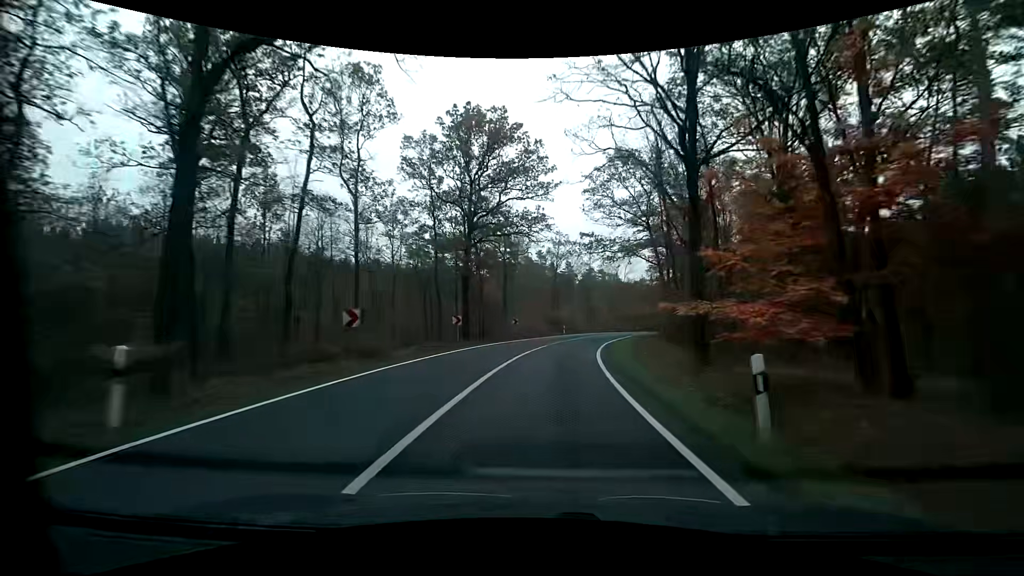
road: primary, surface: asphalt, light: Day
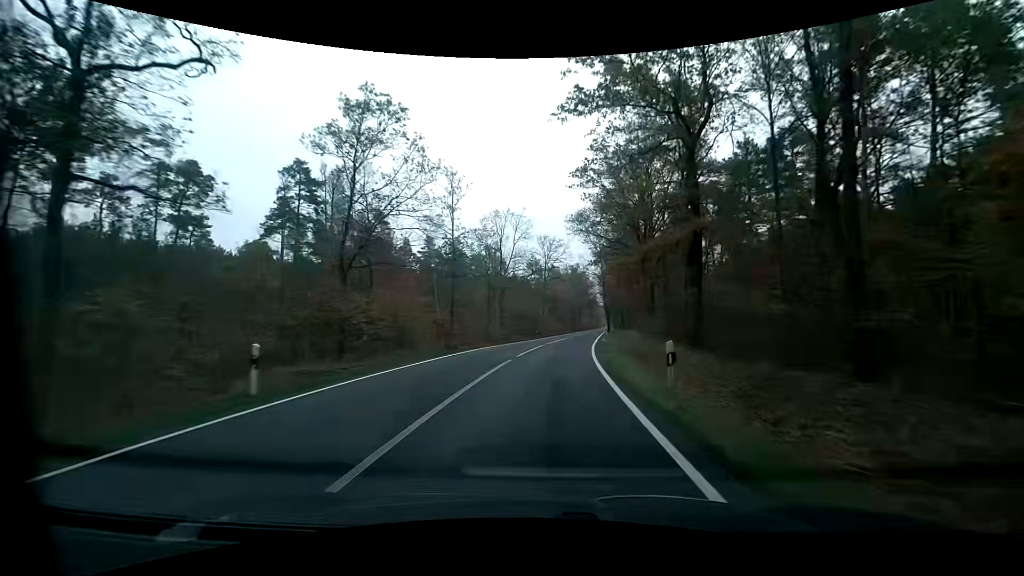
(+5.7, +46.5) m; +14°
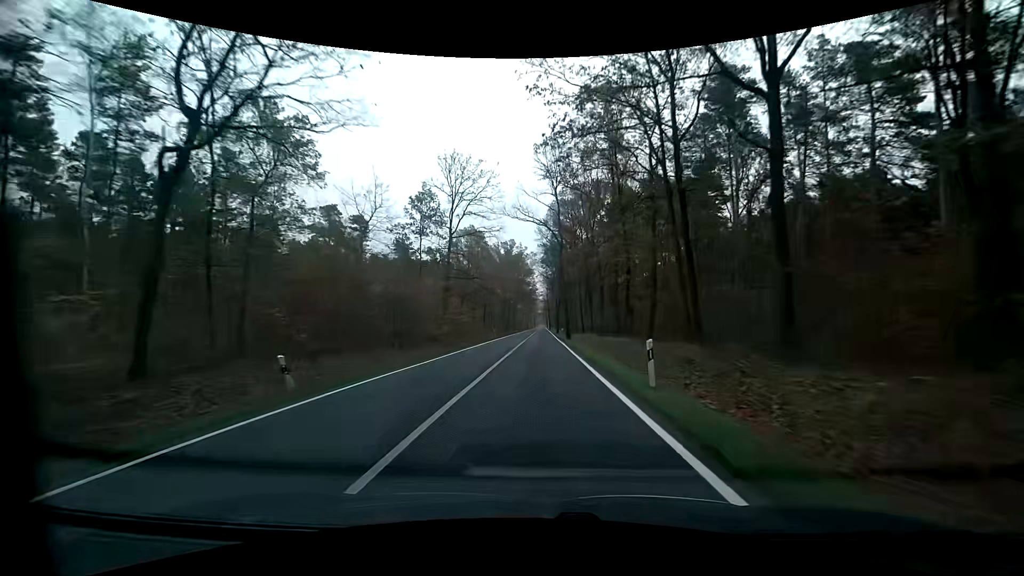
(+3.8, +49.2) m; +7°
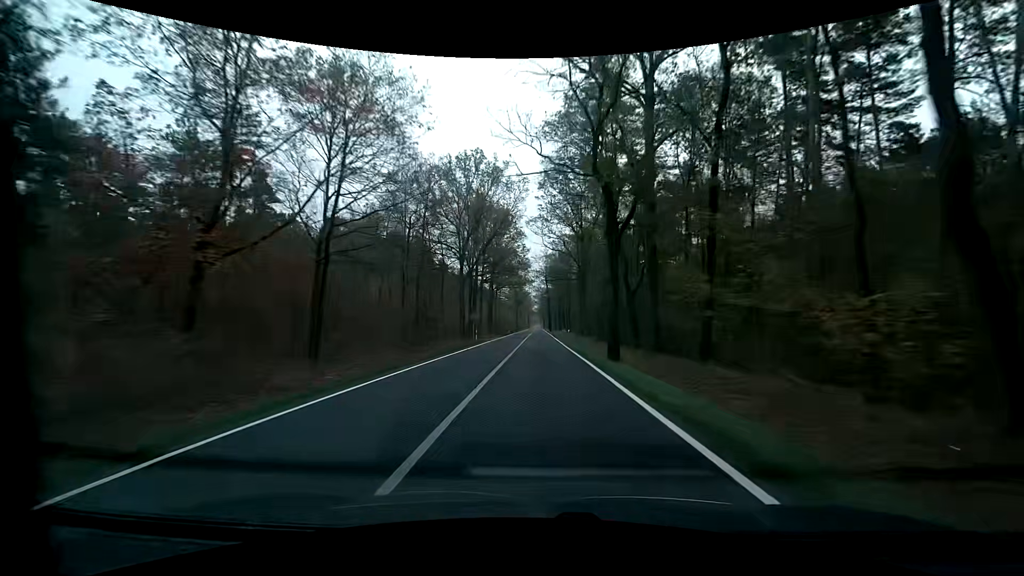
(+0.5, +67.0) m; +1°
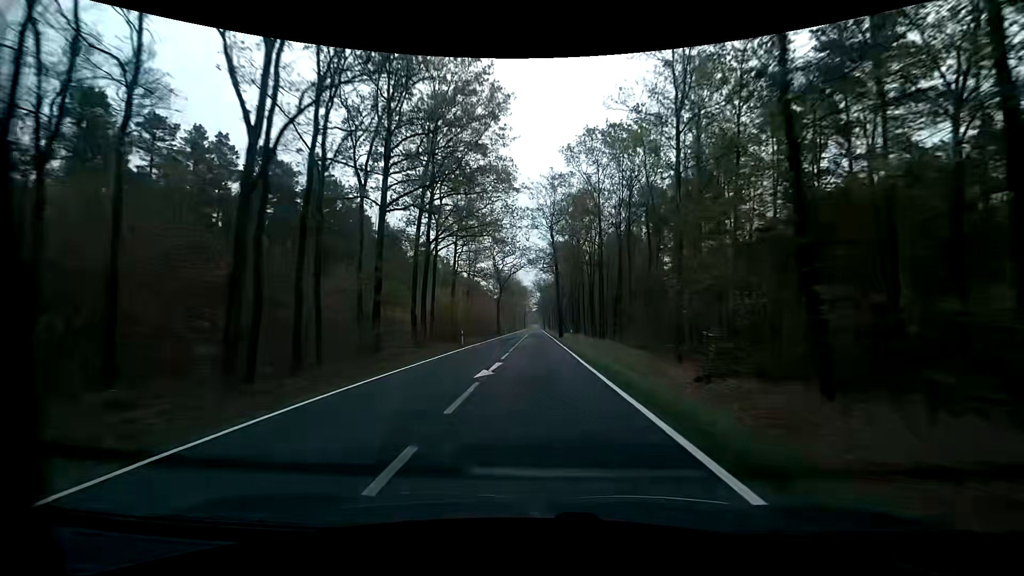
(0.0, +57.2) m; 0°
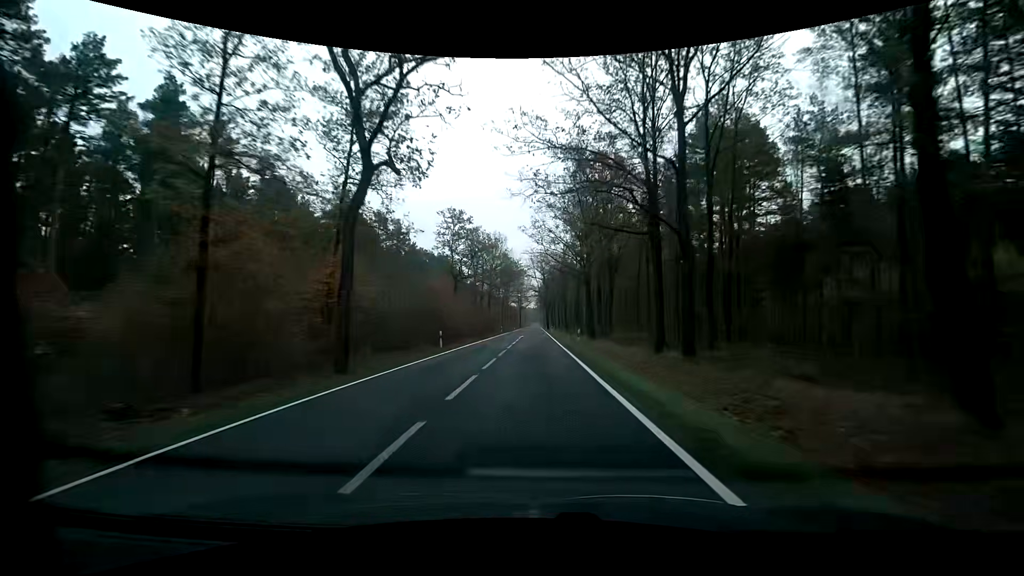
(+0.1, +59.0) m; 0°
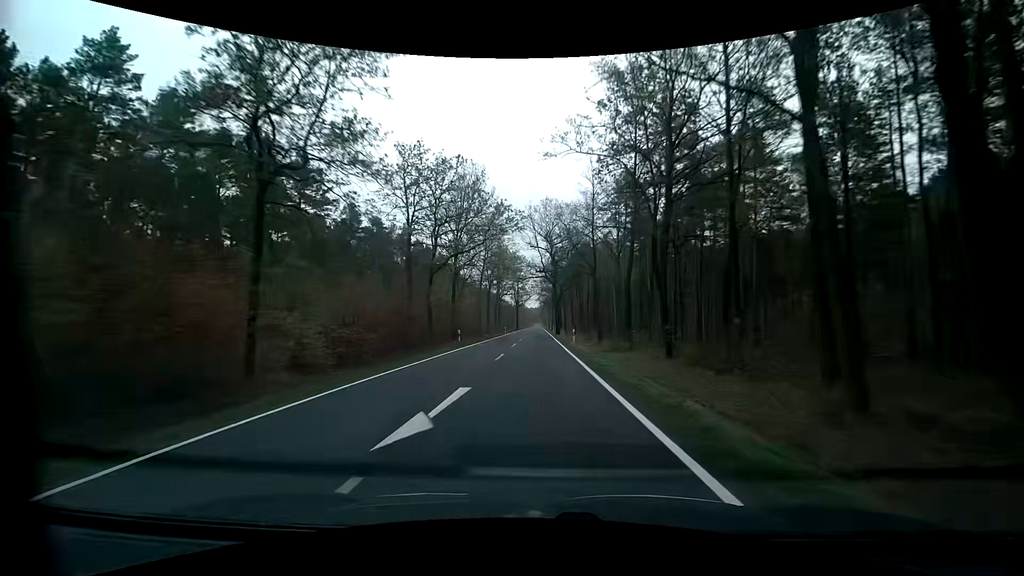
(0.0, +44.5) m; 0°
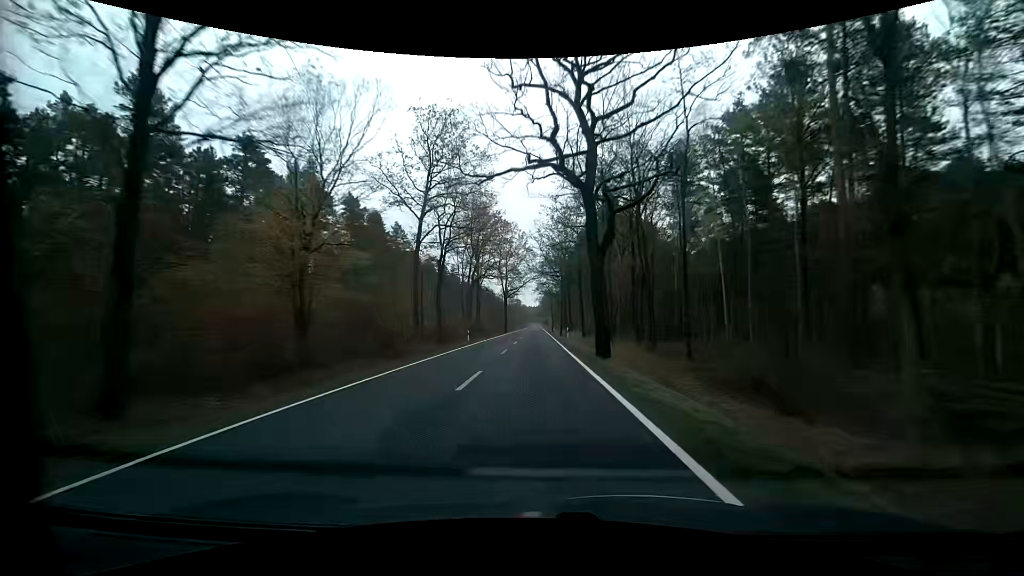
(0.0, +44.5) m; 0°
(0, +10) (0, +20) (0, +30) (0, +40) (0, +50) (0, +60) (0, +70) (0, +80) (0, +90) (0, +100) m
